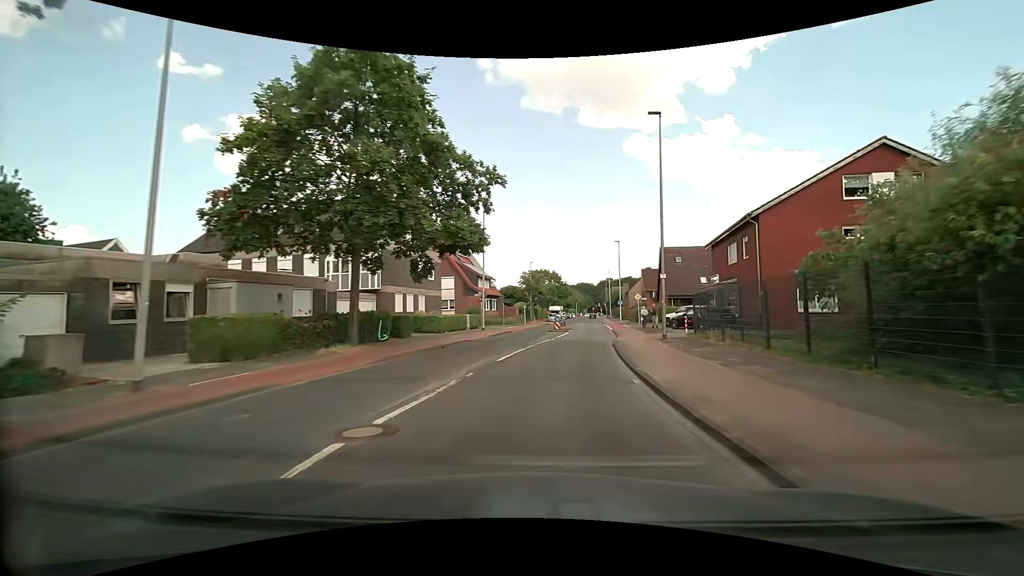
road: tertiary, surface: asphalt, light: Day
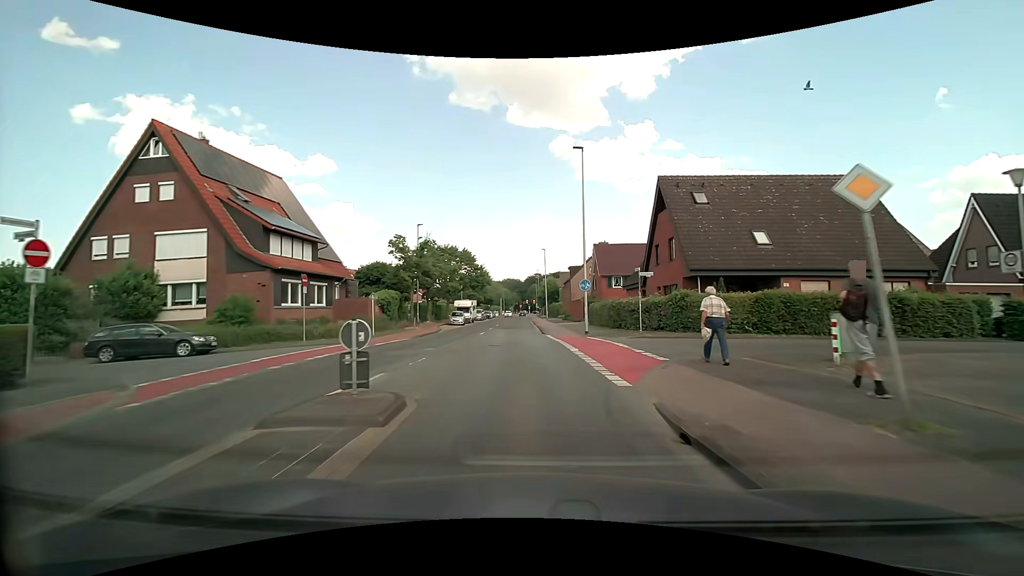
(+3.8, +35.6) m; +9°
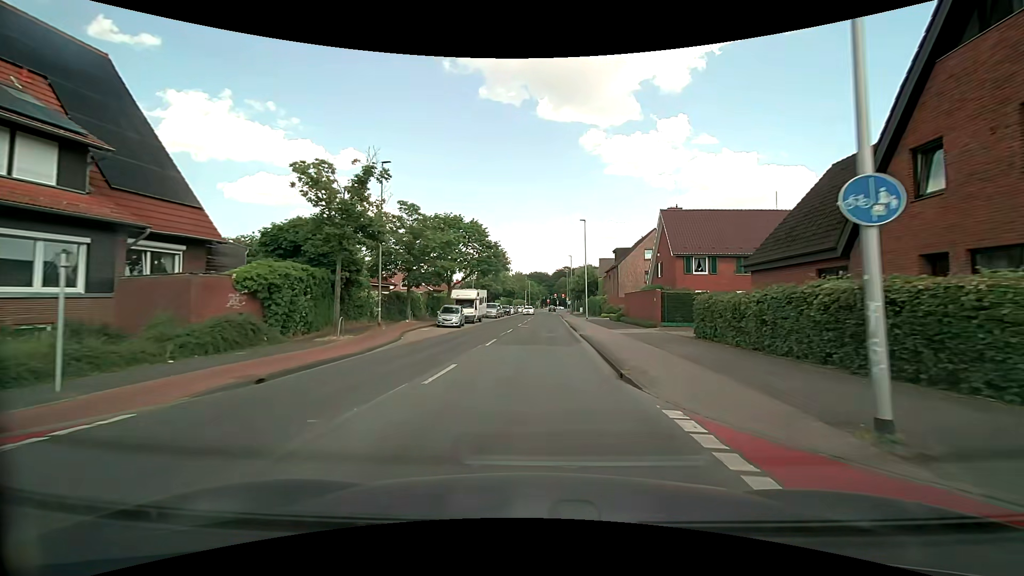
(-0.7, +20.8) m; -3°
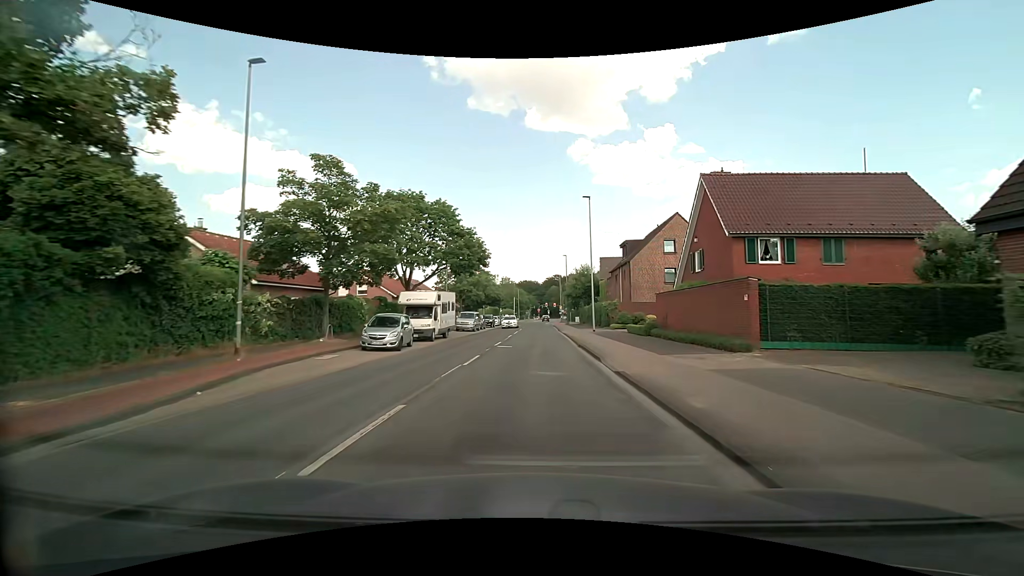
(+0.1, +13.7) m; +1°
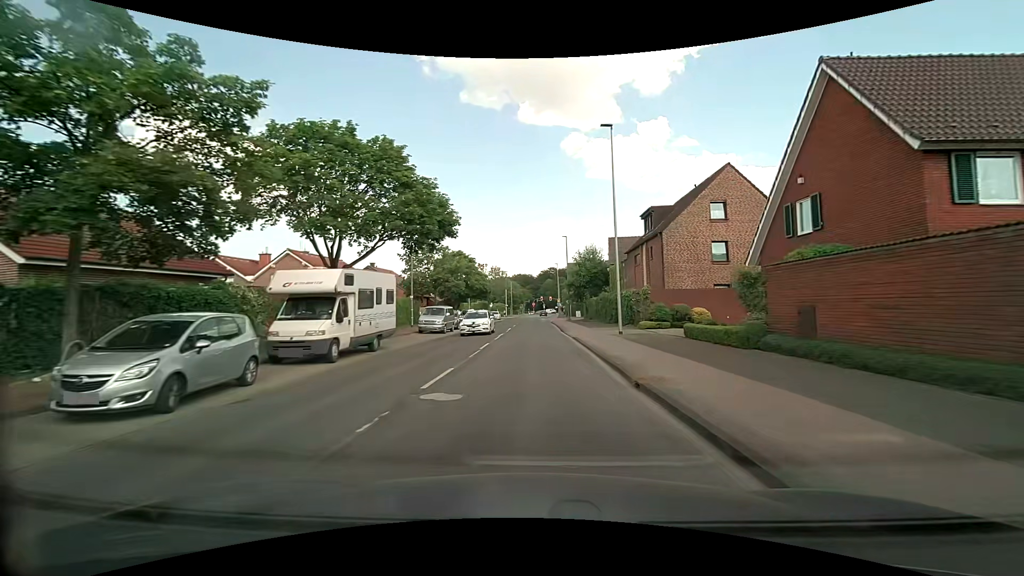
(0.0, +13.6) m; 0°
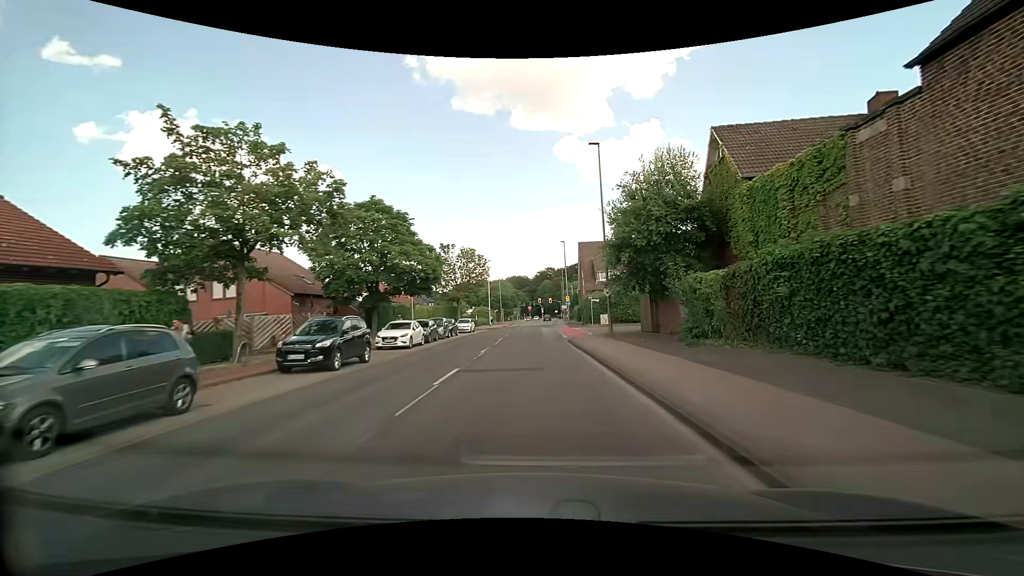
(0.0, +34.9) m; 0°
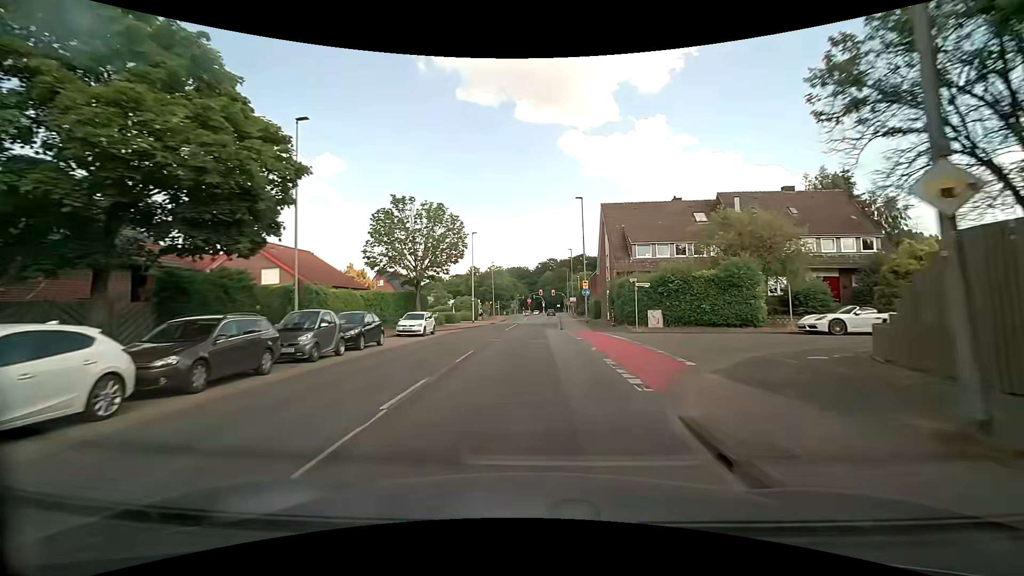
(0.0, +21.3) m; 0°
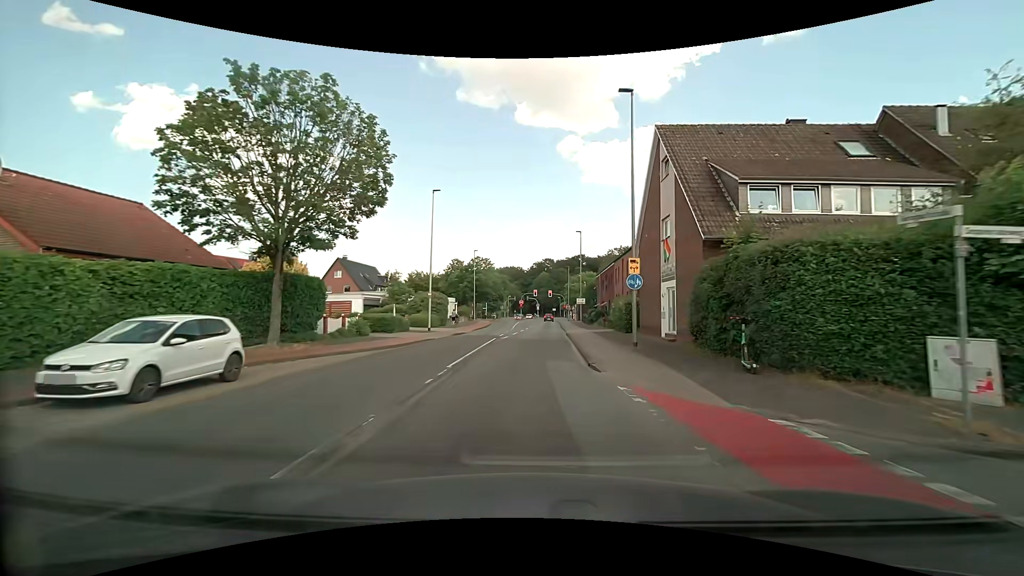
(+0.1, +21.1) m; +1°
(0, +10) (0, +20) (0, +30) (0, +40) (+1, +50) (+1, +60) (+1, +70) (+2, +80) (+2, +90) (+2, +100) m
